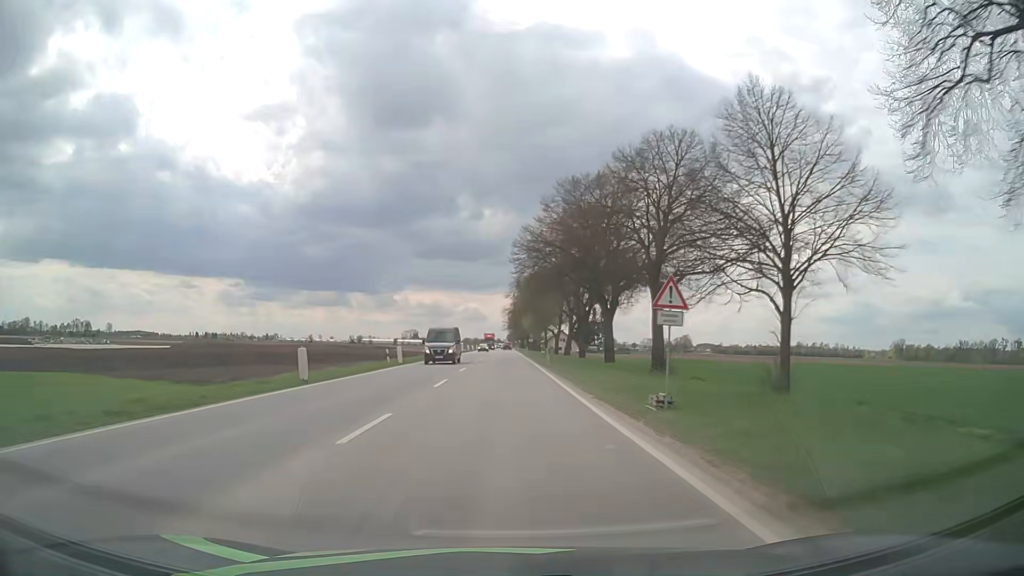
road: unclassified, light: Day
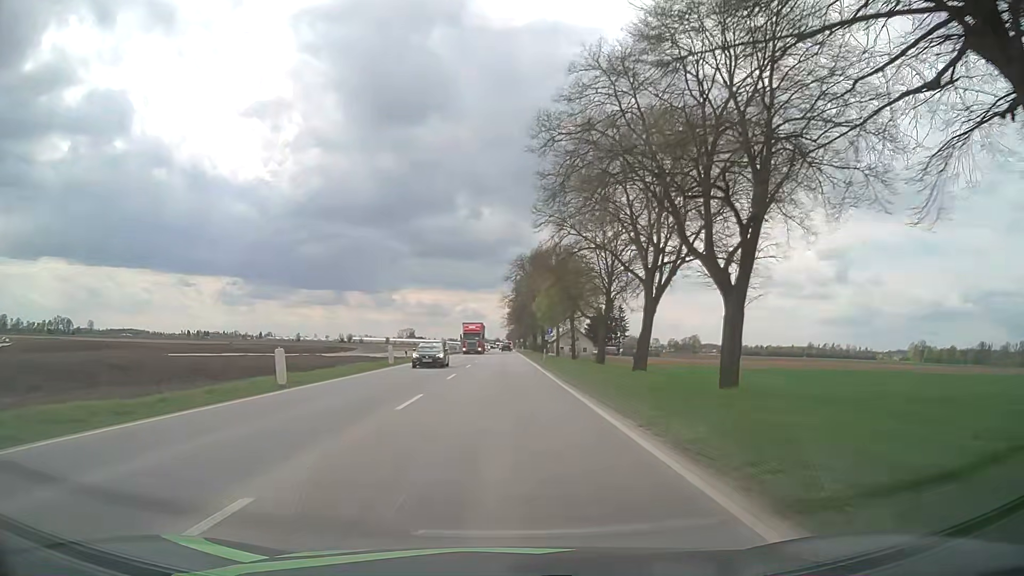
(0.0, +43.1) m; 0°
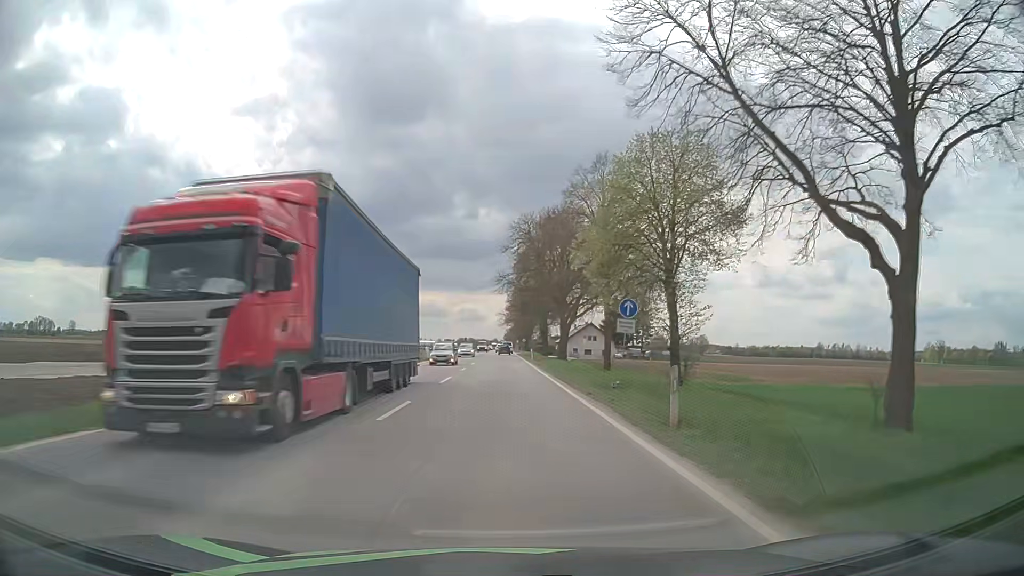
(+0.2, +37.5) m; 0°
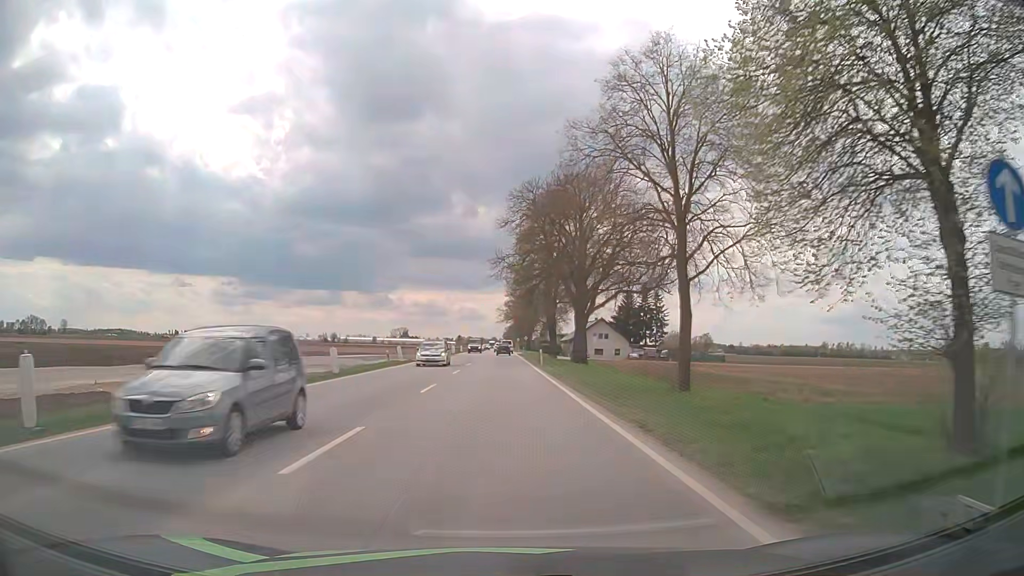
(+0.1, +16.8) m; 0°
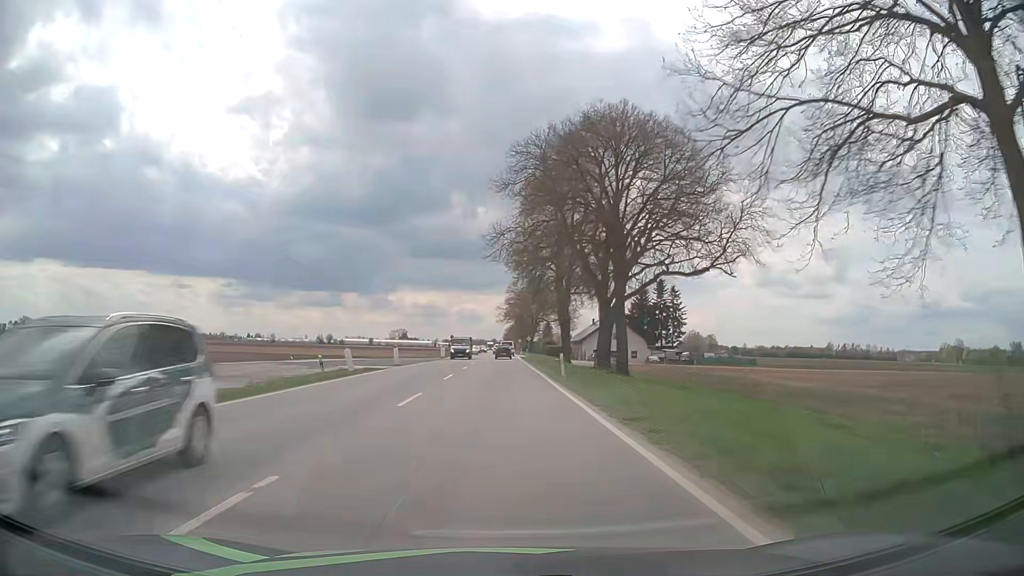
(0.0, +15.9) m; 0°
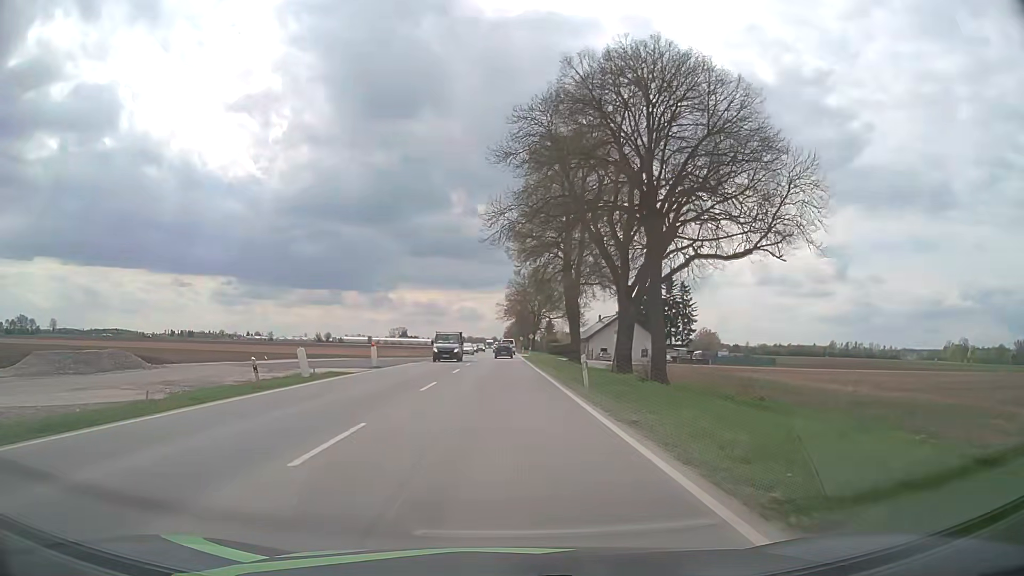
(0.0, +7.6) m; 0°
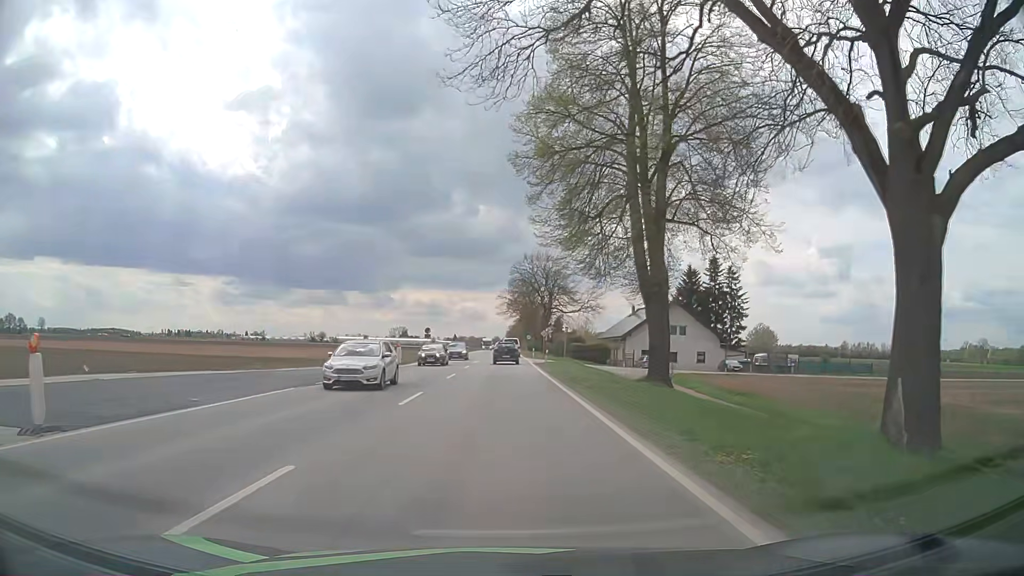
(0.0, +27.9) m; 0°
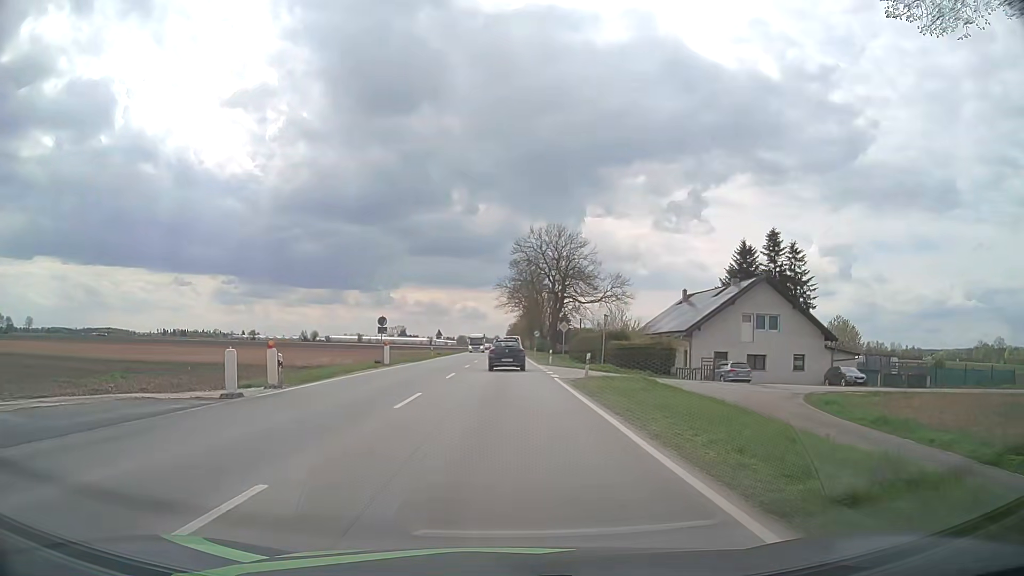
(0.0, +24.8) m; 0°
(0, +10) (0, +20) (0, +30) (0, +40) (0, +50) (0, +60) (0, +70) (0, +80) (0, +90) (0, +100) m
